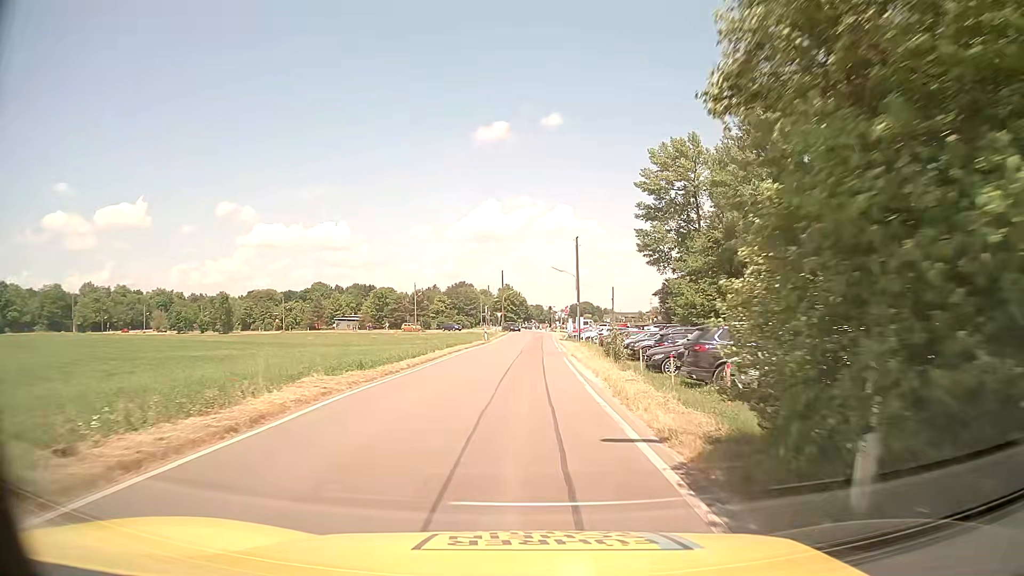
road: unclassified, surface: asphalt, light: Day
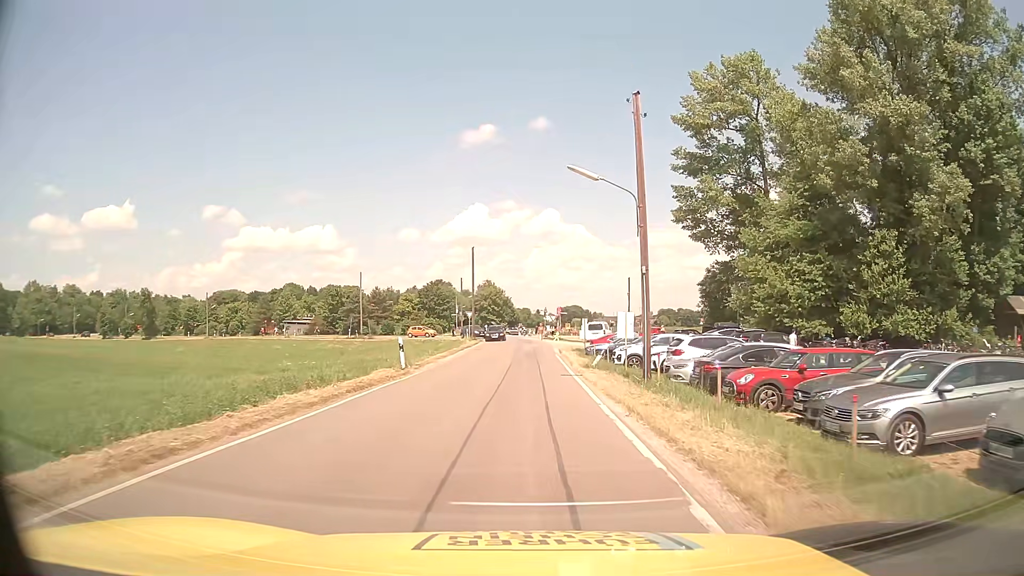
(+0.5, +31.8) m; +1°
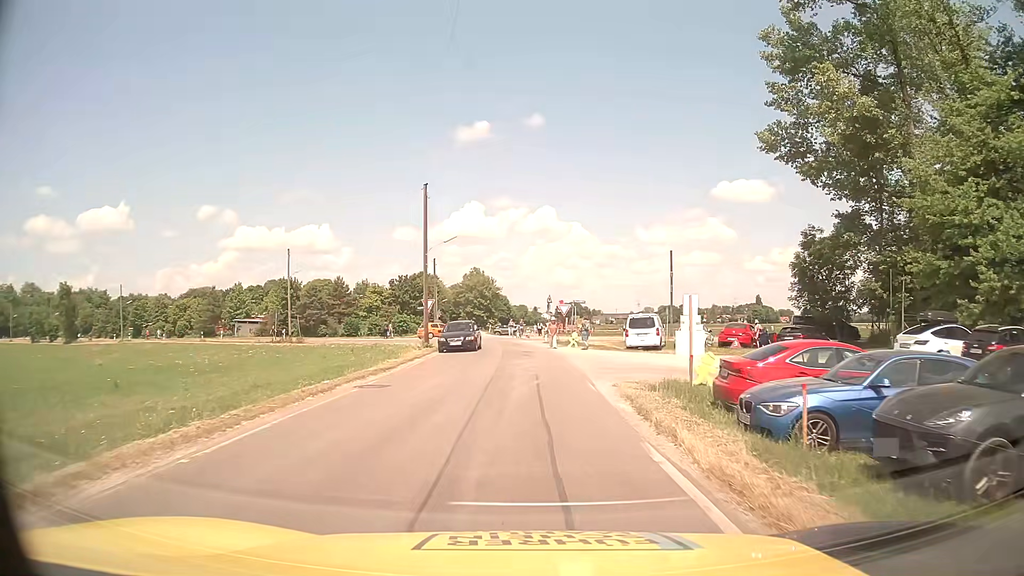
(+0.2, +27.0) m; 0°
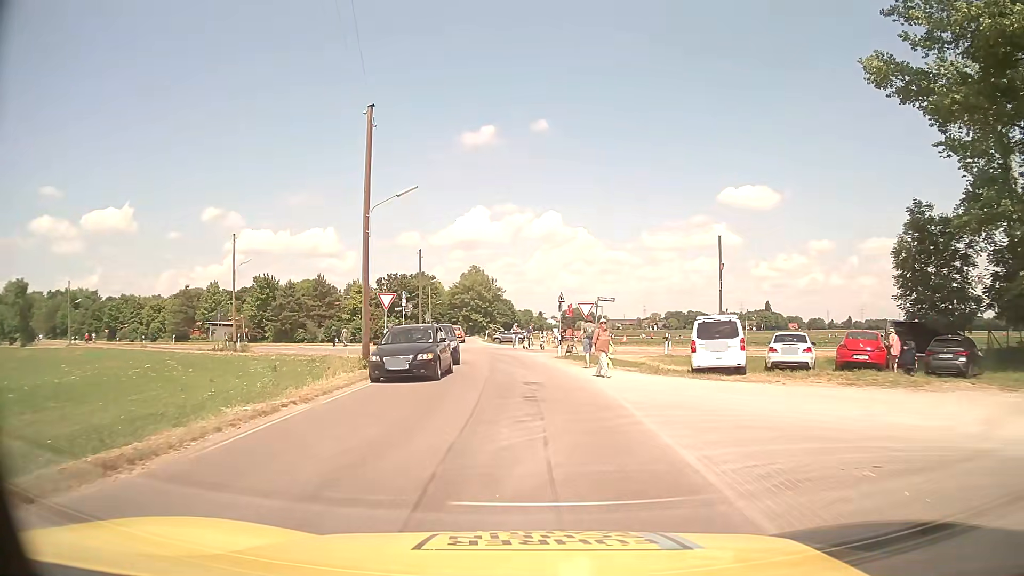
(0.0, +13.7) m; +1°
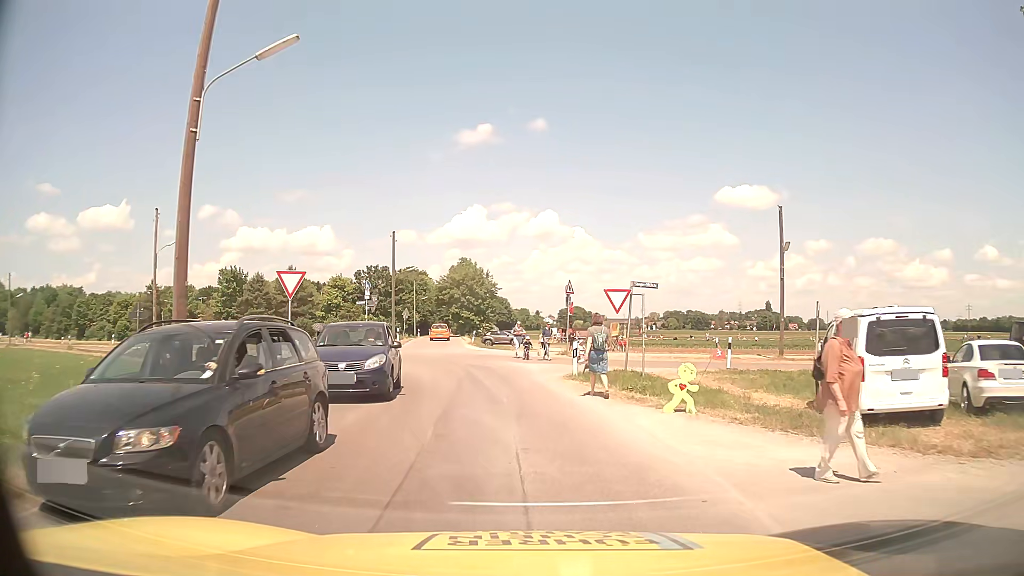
(-0.2, +11.7) m; 0°
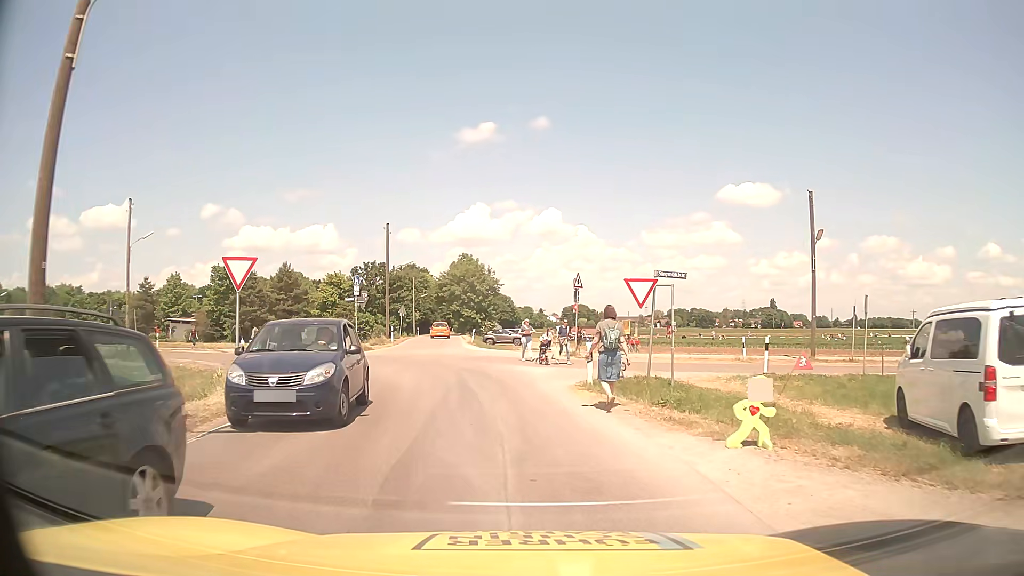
(0.0, +3.5) m; -1°
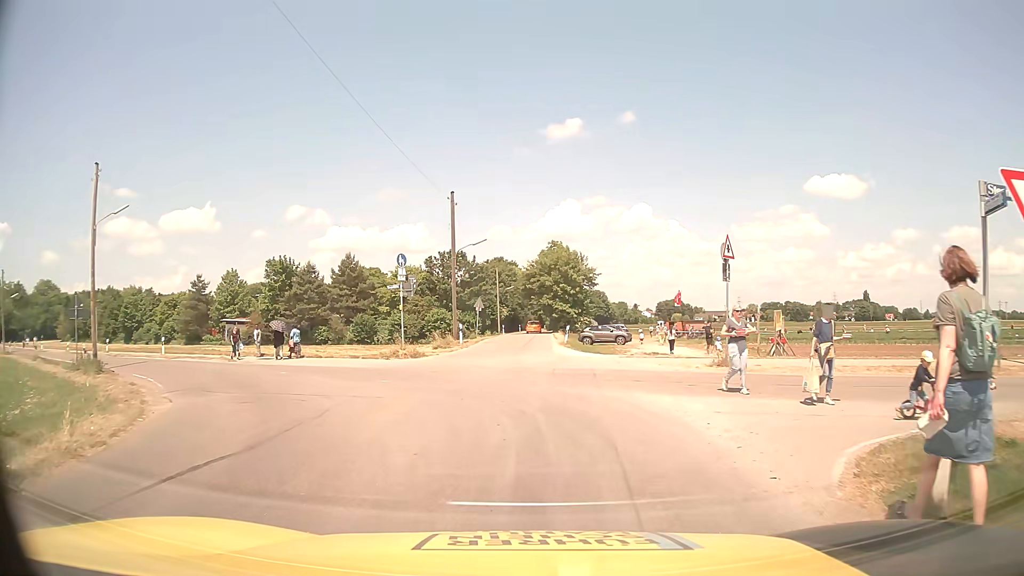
(-0.6, +11.1) m; -8°
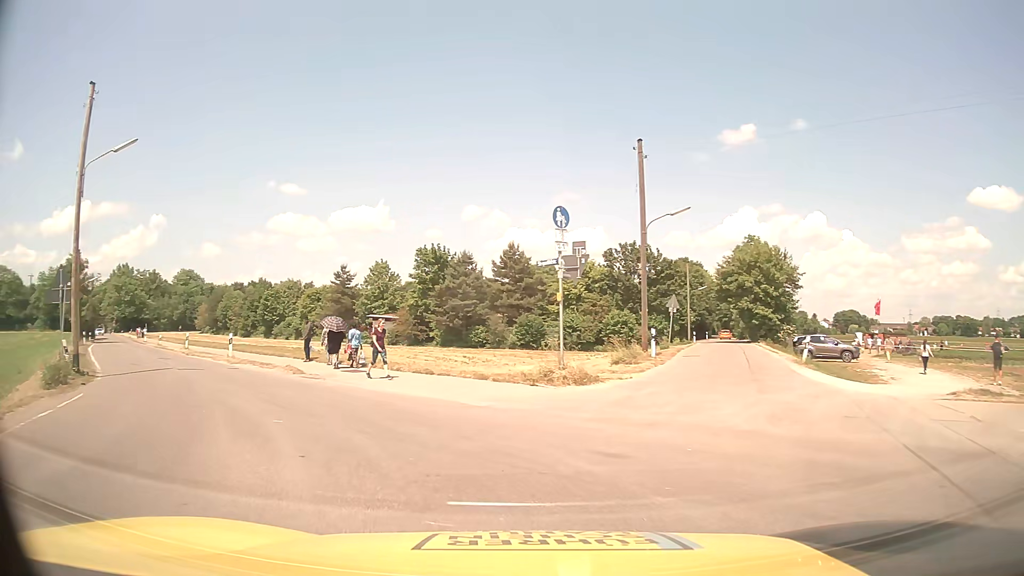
(-1.3, +11.9) m; -16°
(-2, +10) (-7, +18) (-13, +27) (-19, +35) (-25, +43) (-31, +51) (-37, +59) (-43, +67) (-49, +75) (-54, +83) m
